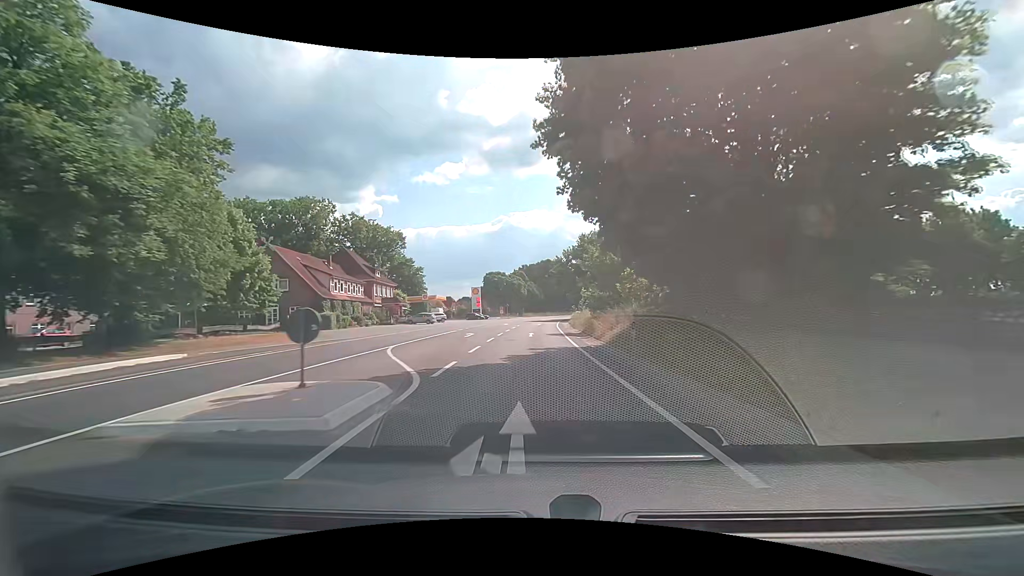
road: primary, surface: asphalt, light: Day
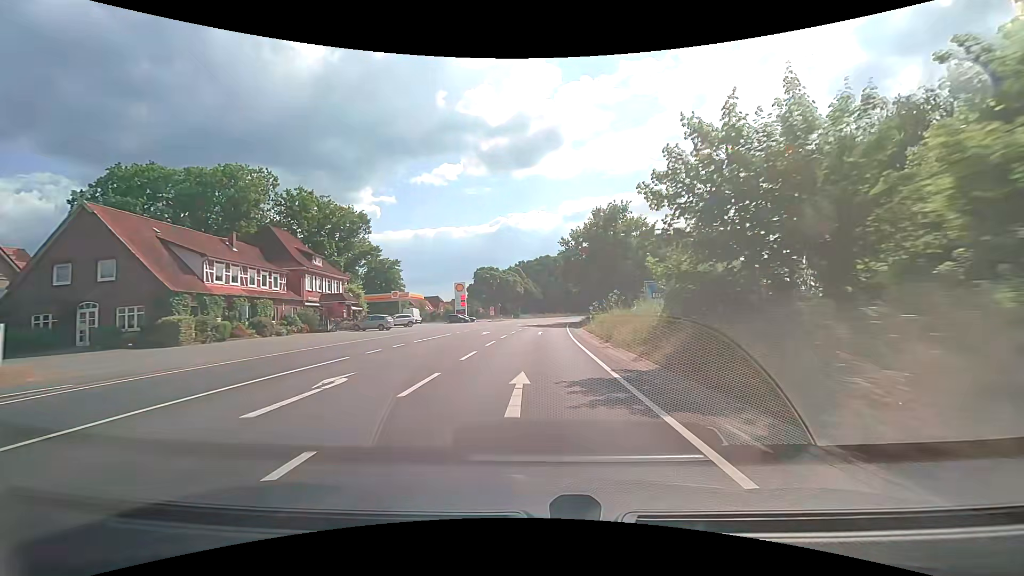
(-0.1, +21.2) m; 0°
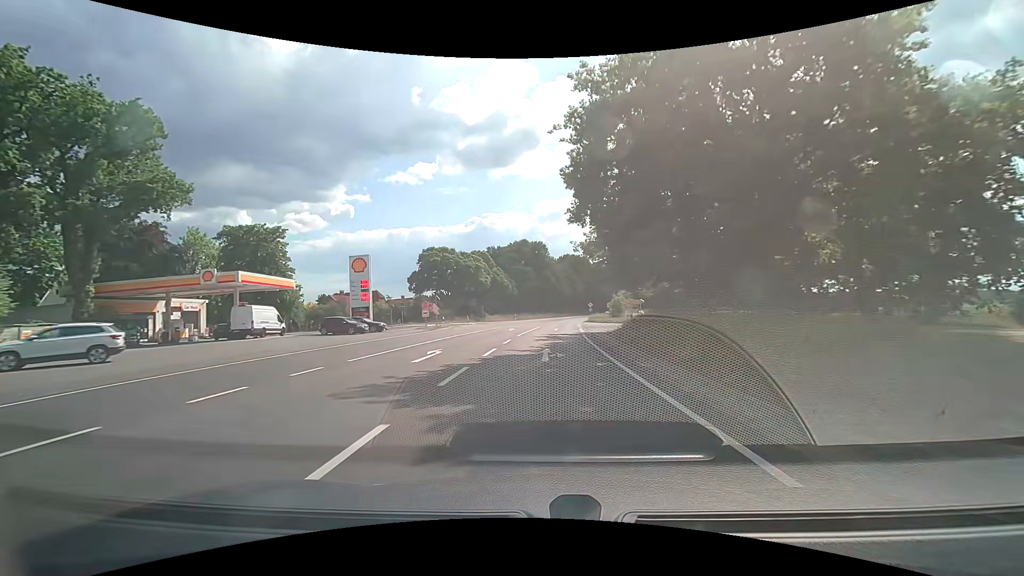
(+0.7, +42.6) m; +3°
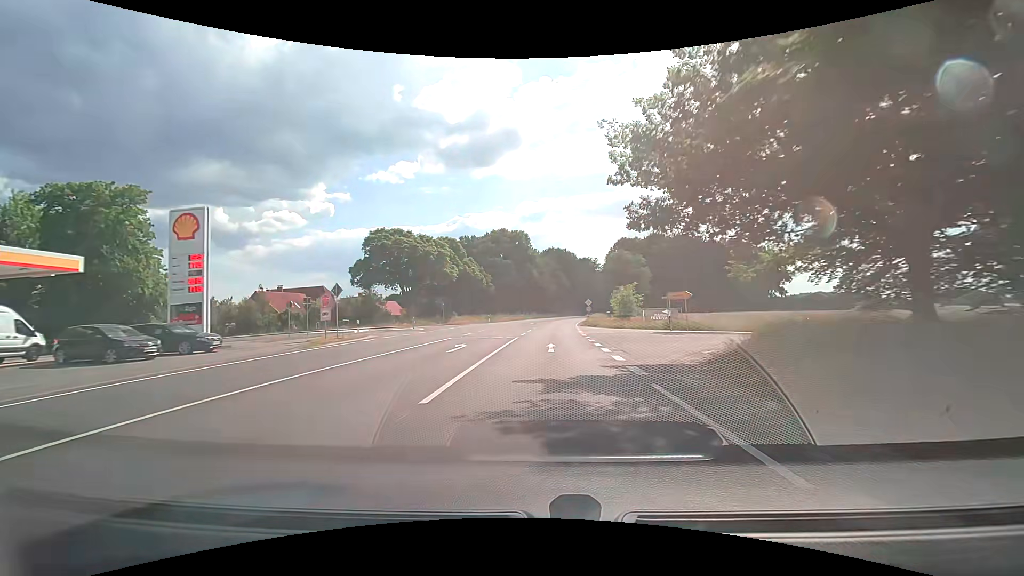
(+0.3, +21.3) m; +2°
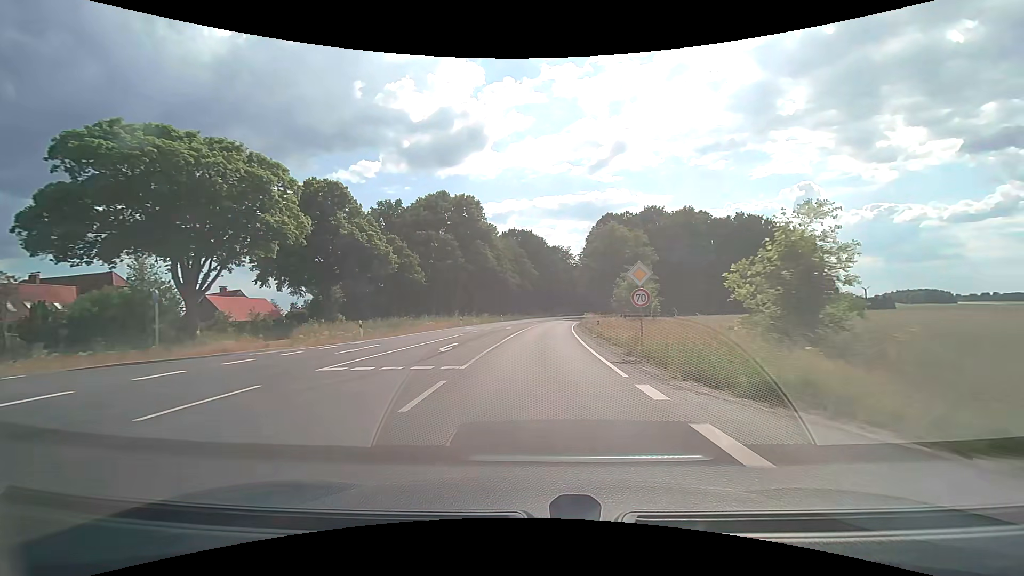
(+1.8, +42.4) m; +4°
(0, +10) (0, +20) (+1, +30) (+1, +40) (+2, +50) (+3, +60) (+4, +70) (+5, +80) (+6, +90) (+8, +100) m
